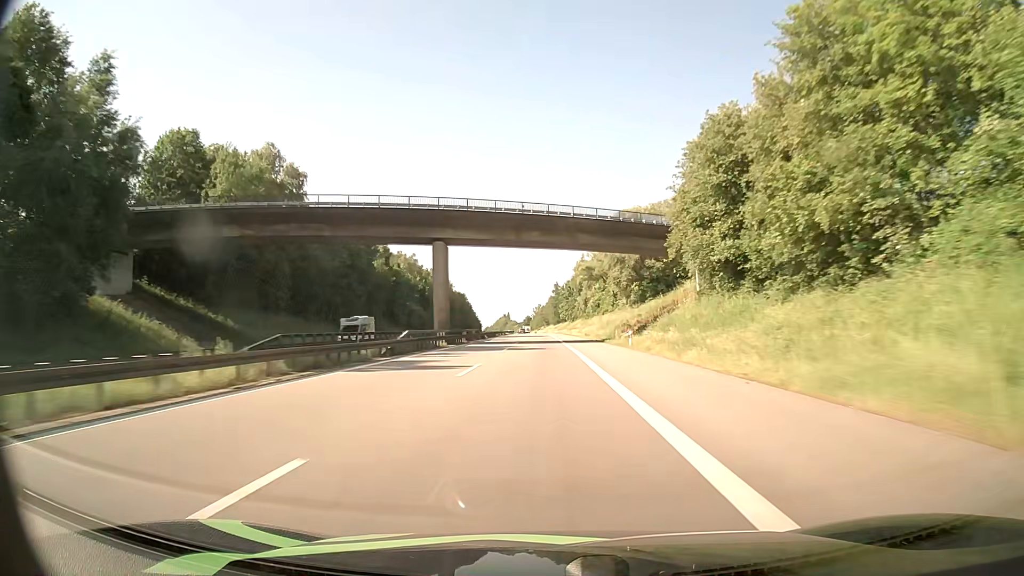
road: motorway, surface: asphalt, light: Day
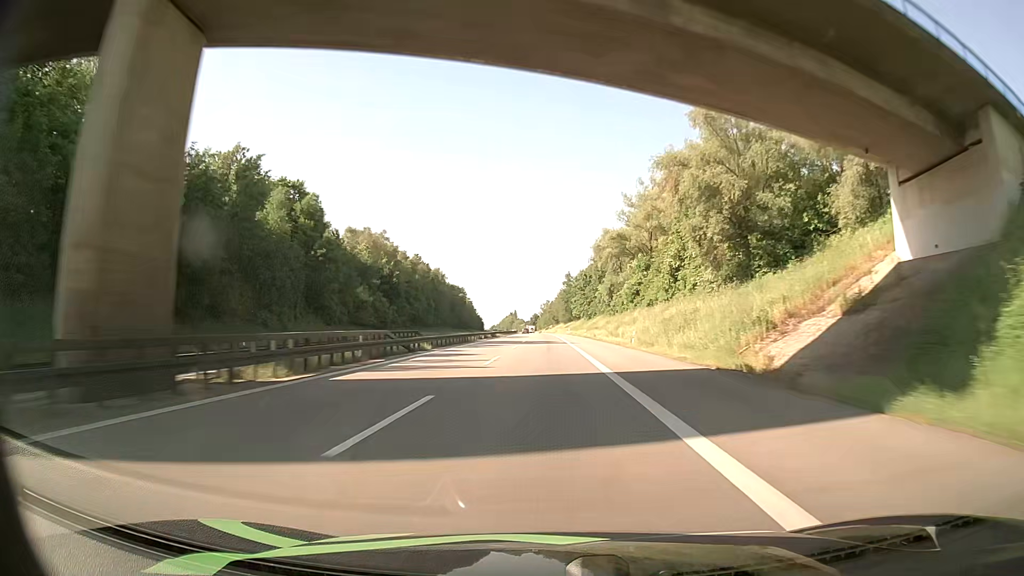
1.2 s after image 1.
(-0.3, +47.0) m; -1°
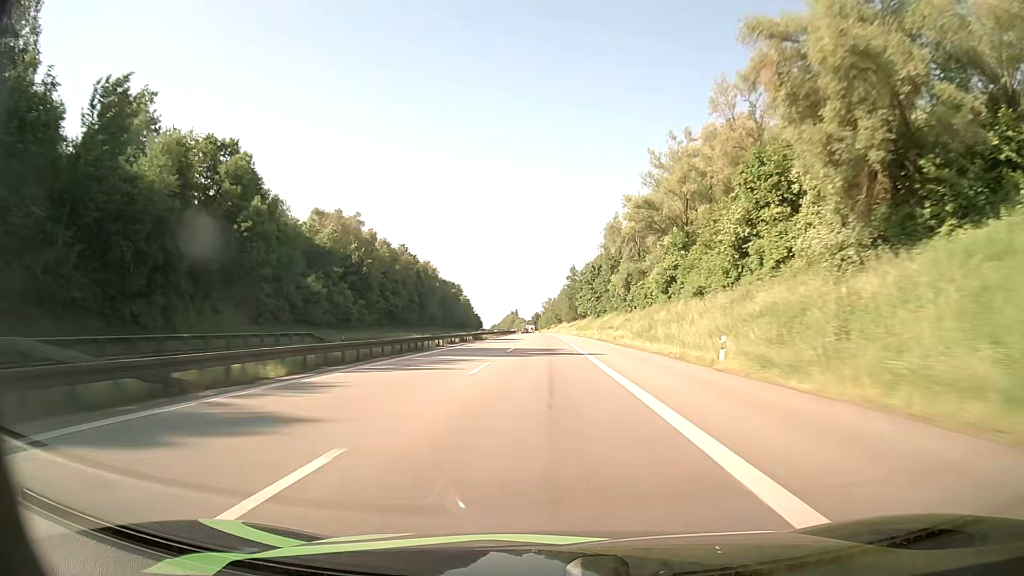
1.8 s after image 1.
(0.0, +23.5) m; 0°
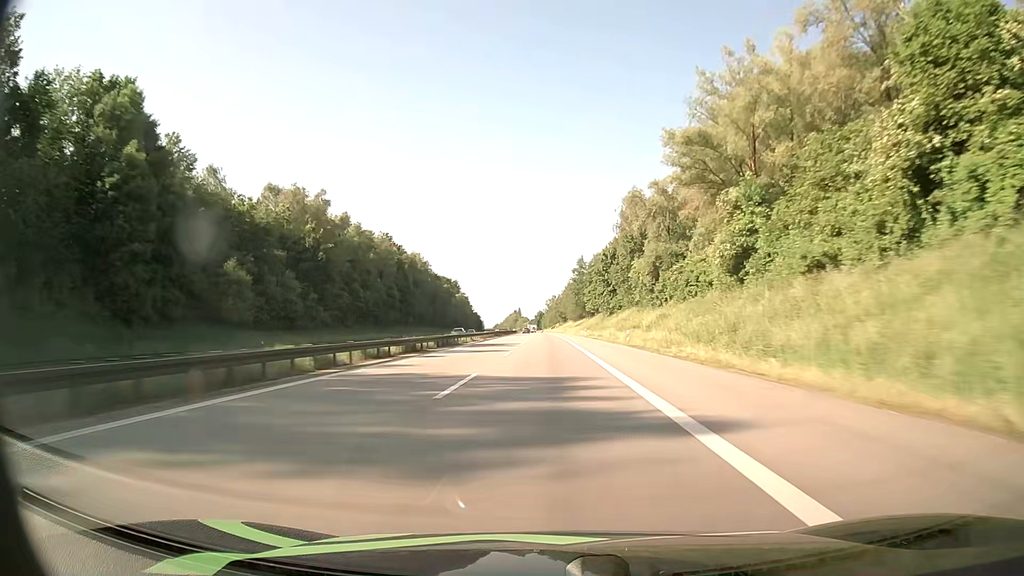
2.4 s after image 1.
(0.0, +23.5) m; 0°
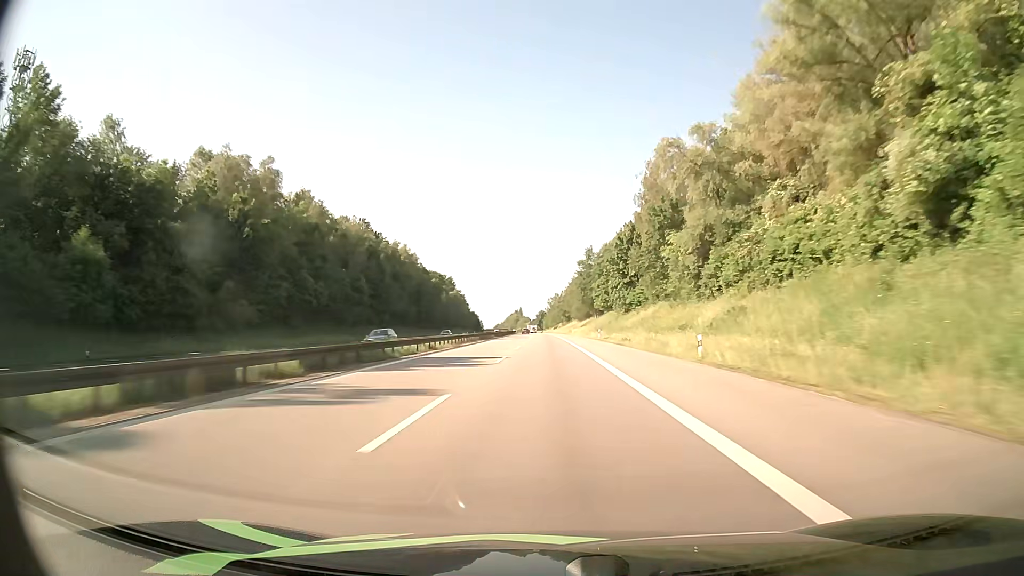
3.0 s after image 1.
(-0.1, +23.5) m; 0°
